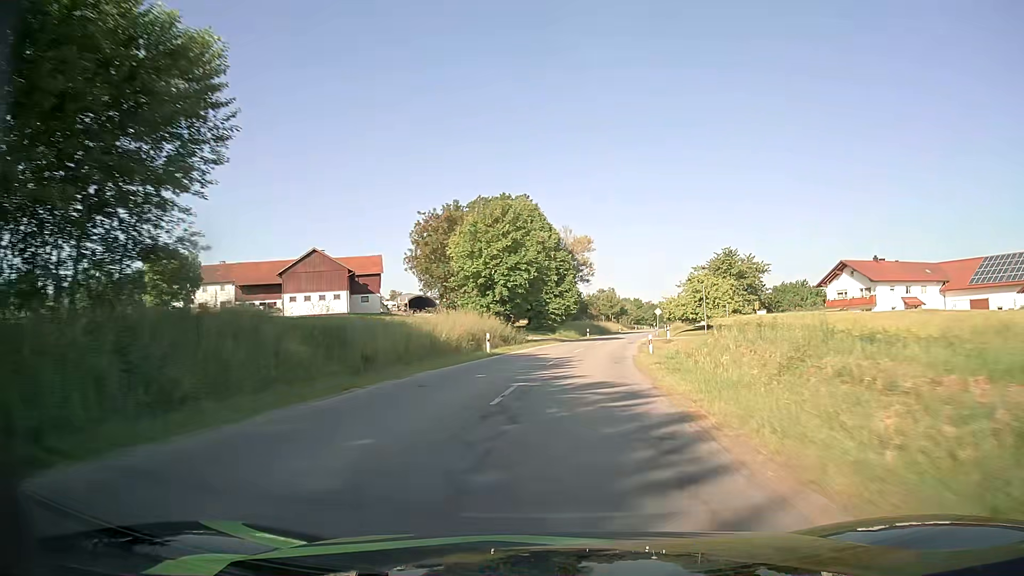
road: secondary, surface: asphalt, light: Day
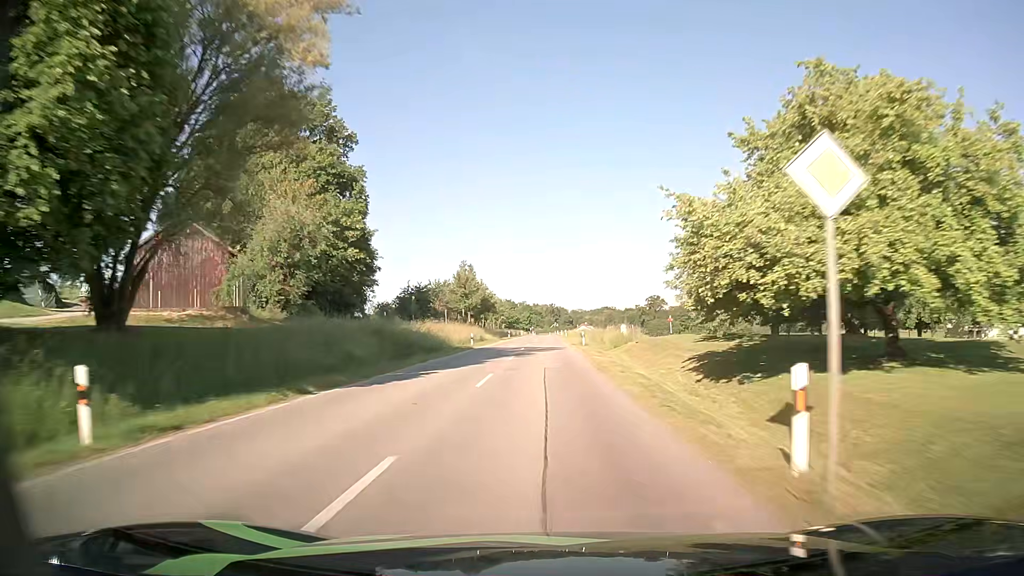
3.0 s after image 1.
(+8.5, +67.9) m; +11°
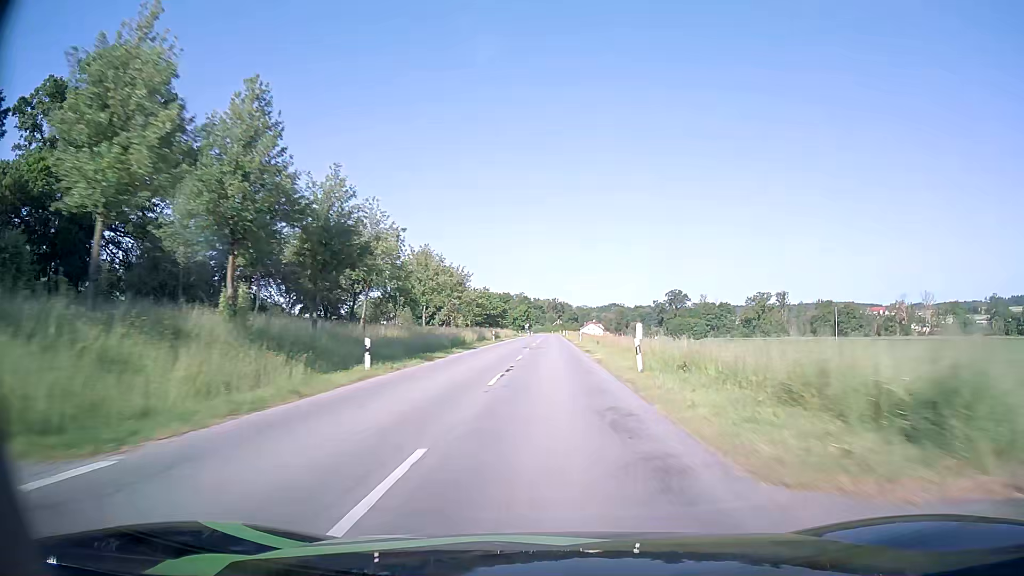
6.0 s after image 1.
(-0.1, +72.0) m; 0°
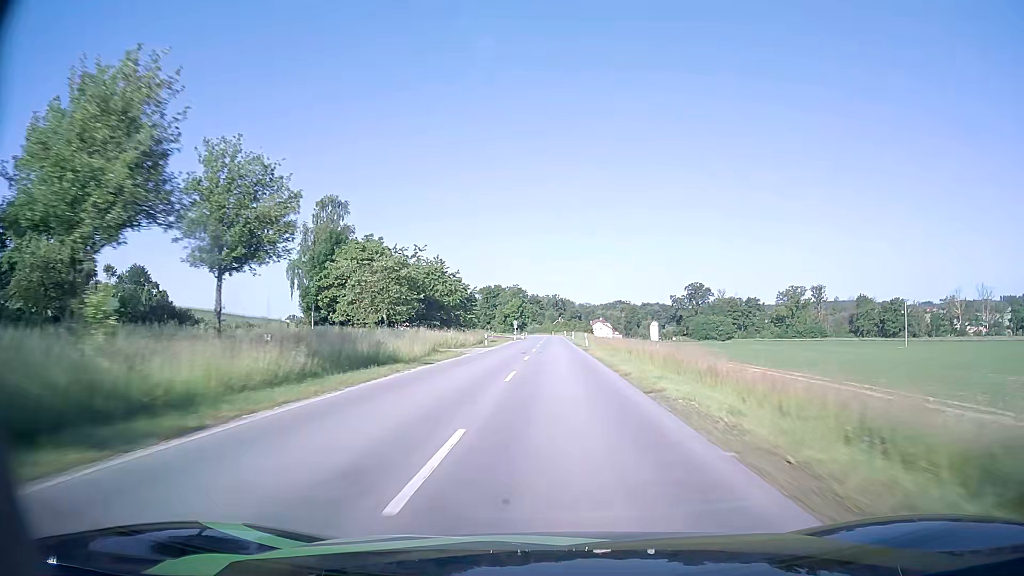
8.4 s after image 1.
(+0.2, +58.6) m; 0°
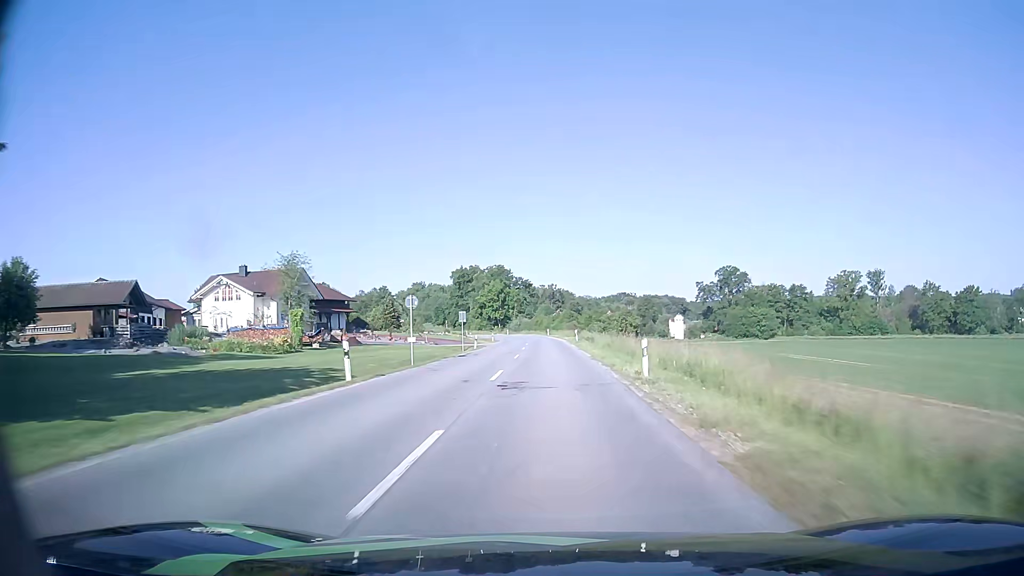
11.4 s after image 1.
(+0.7, +72.3) m; 0°
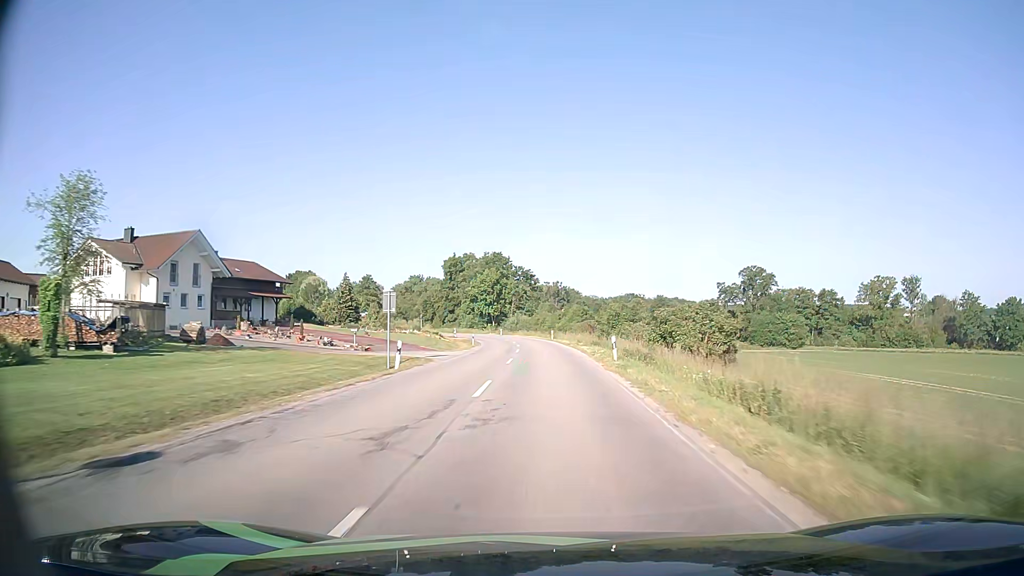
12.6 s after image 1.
(-0.1, +27.7) m; -1°
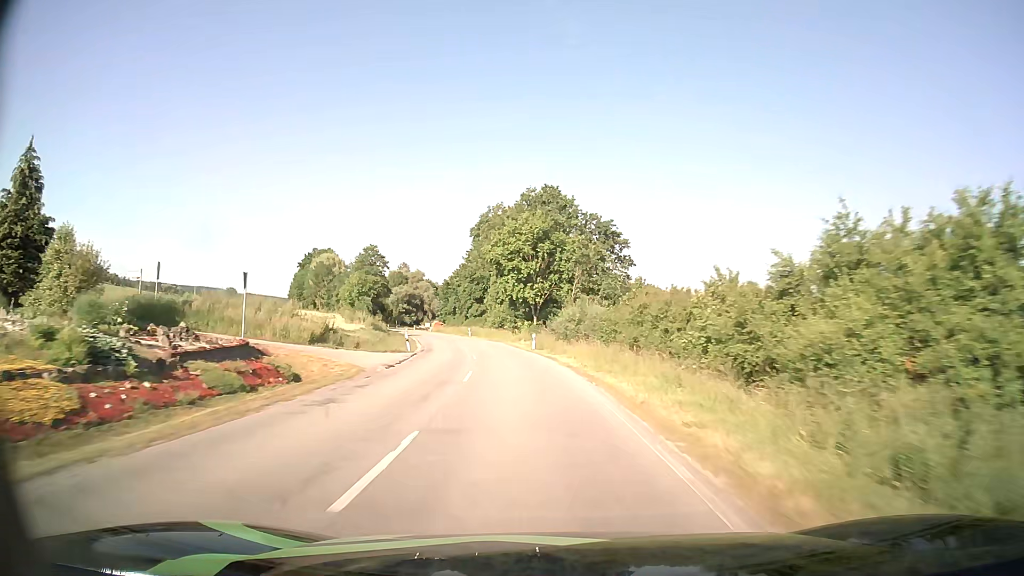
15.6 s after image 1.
(-1.7, +68.5) m; -5°
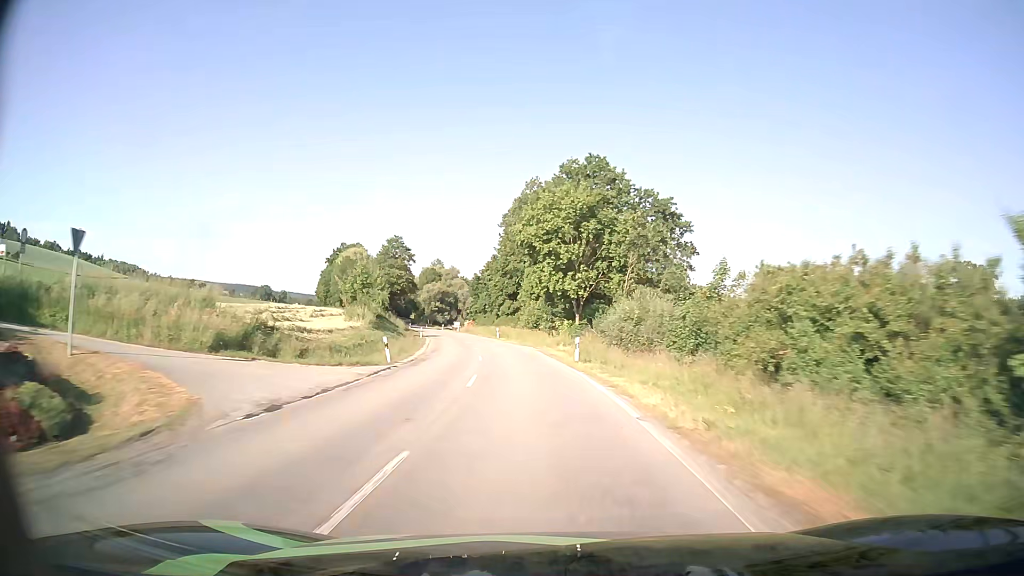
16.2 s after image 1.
(-0.4, +13.7) m; -3°
(0, +10) (-1, +20) (-2, +30) (-3, +40) (-5, +50) (-6, +60) (-8, +69) (-10, +79) (-12, +89) (-15, +99) m
